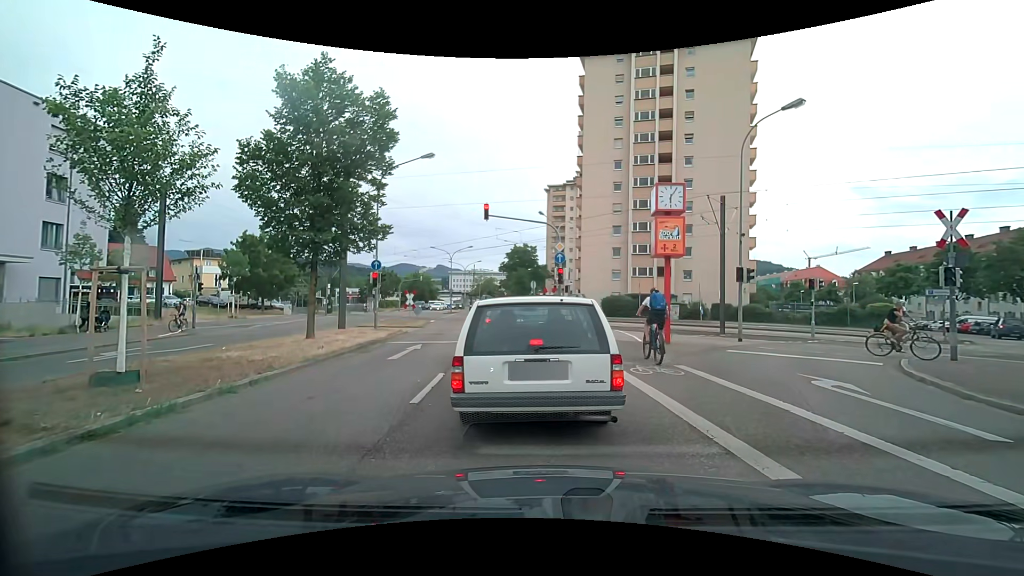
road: secondary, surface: asphalt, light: Day
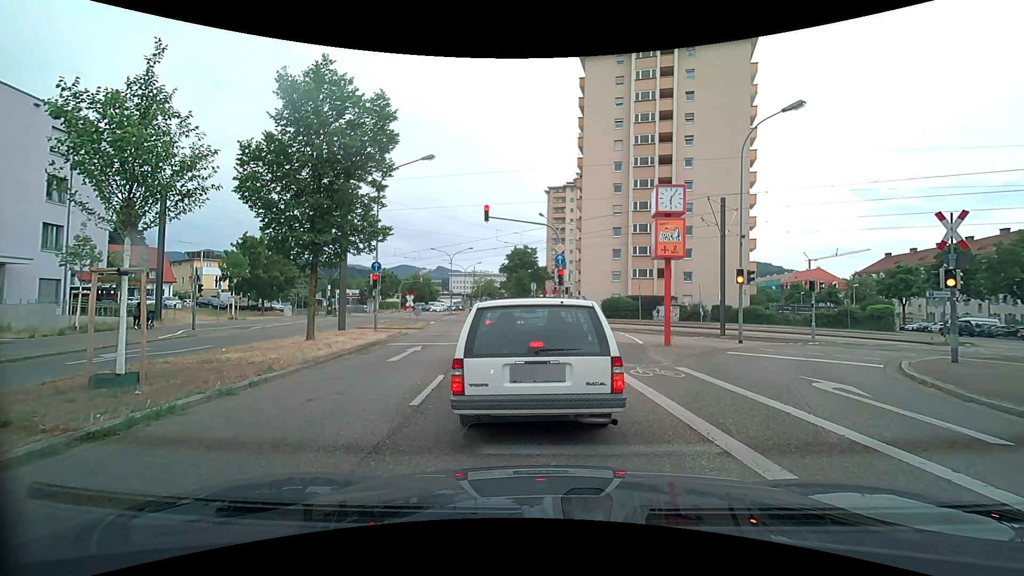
(0.0, +0.1) m; 0°
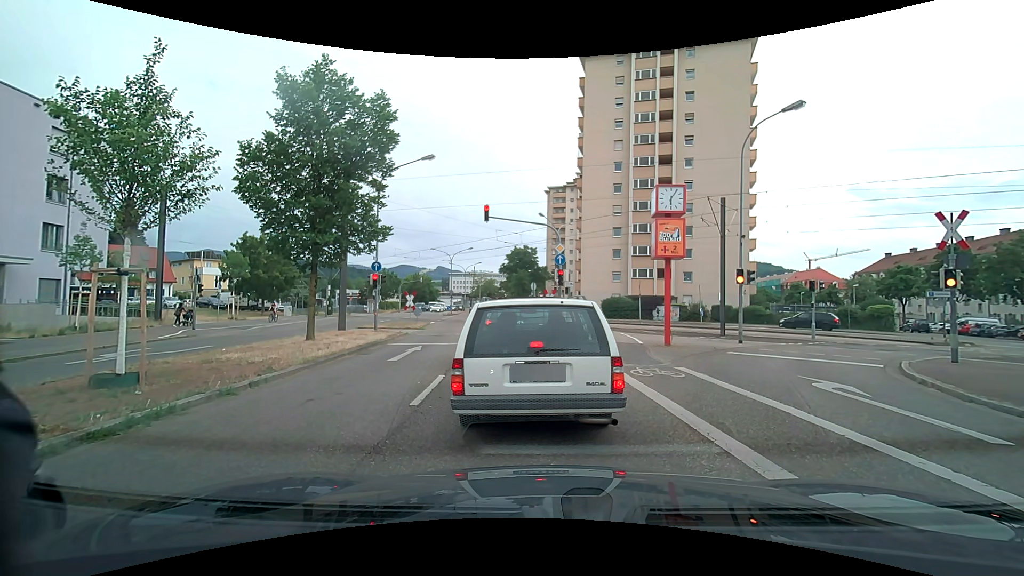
(0.0, 0.0) m; 0°
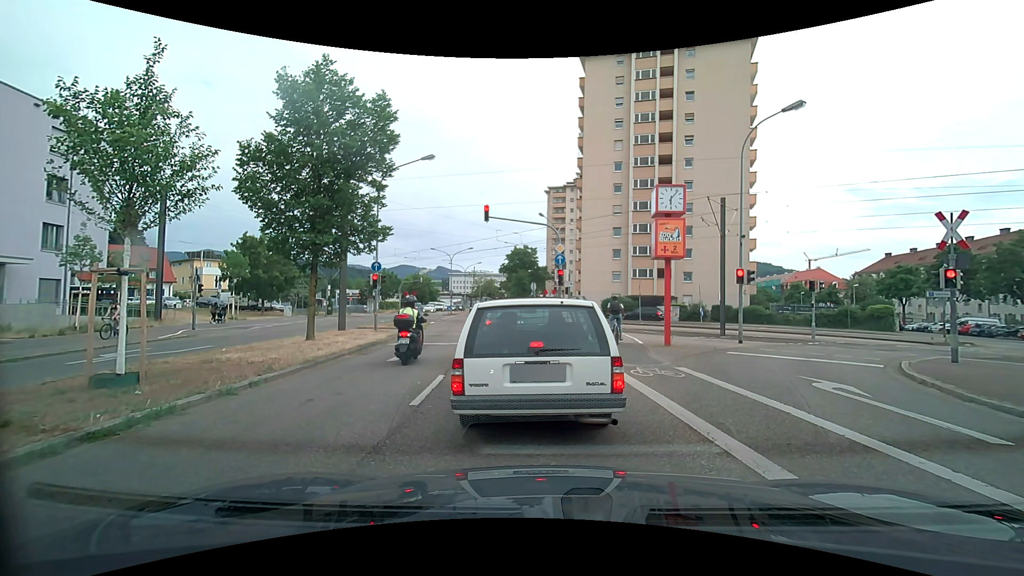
(0.0, 0.0) m; 0°
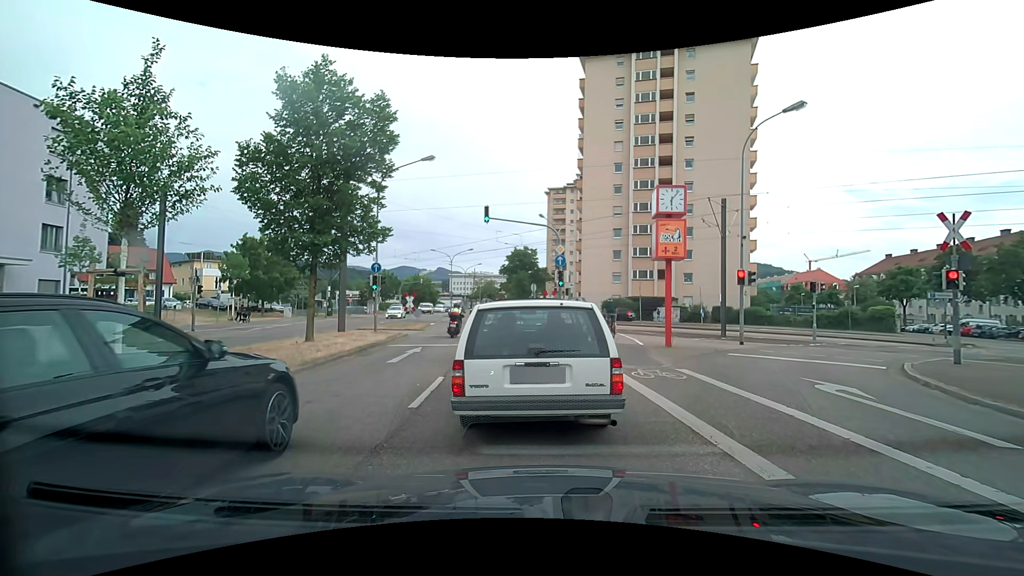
(0.0, +0.1) m; 0°
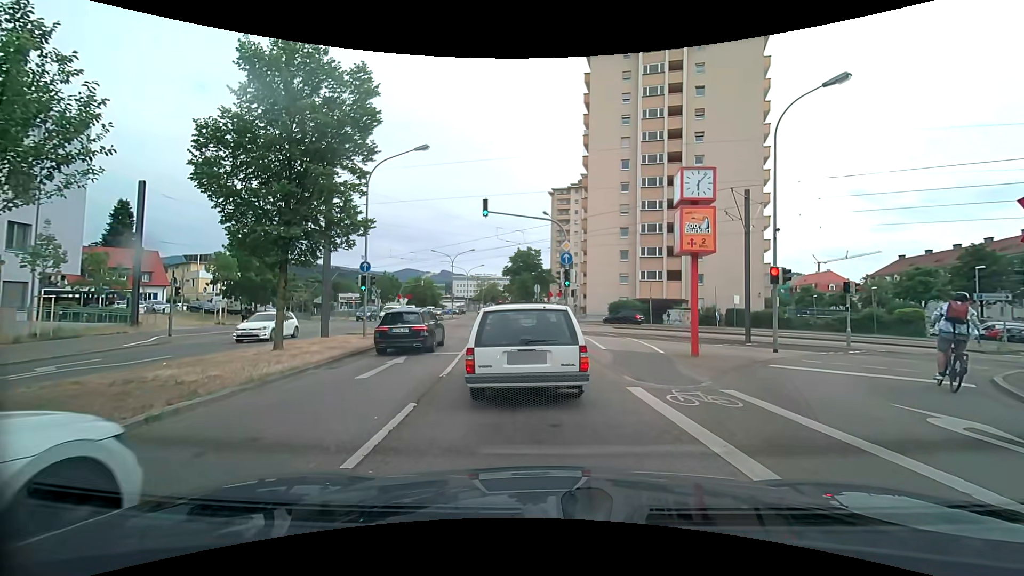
(0.0, +2.7) m; 0°
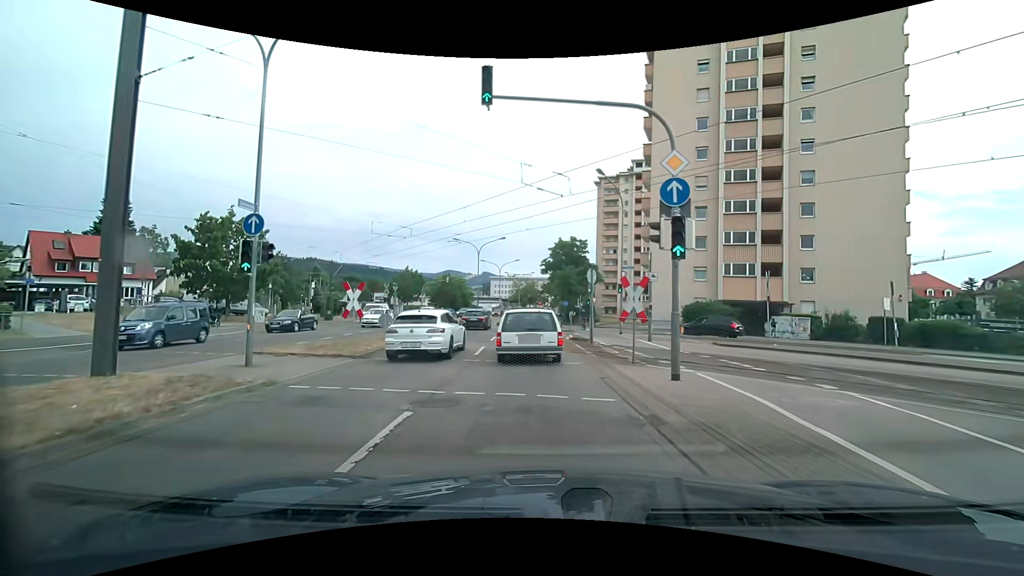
(-0.4, +14.2) m; -5°
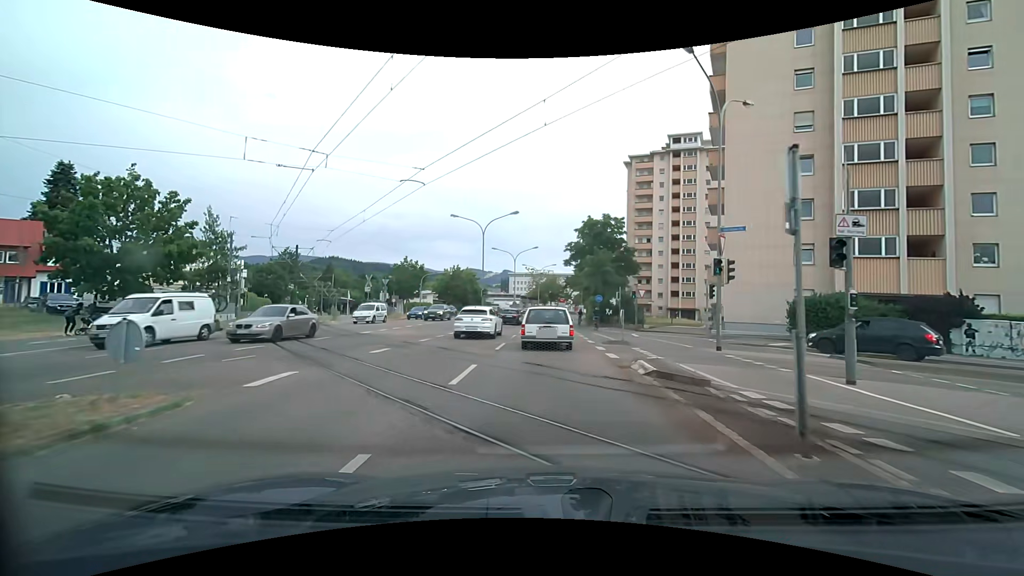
(-0.5, +14.3) m; -3°
(0, +10) (0, +20) (0, +30) (0, +40) (0, +50) (+1, +60) (+2, +70) (+3, +80) (+4, +90) (+5, +100) m
